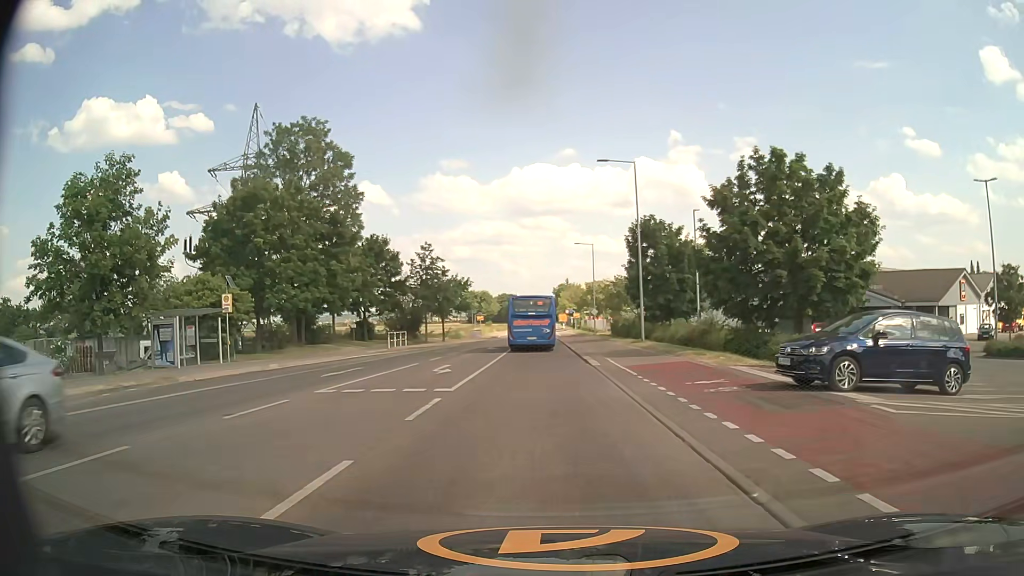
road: secondary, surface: asphalt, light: Day
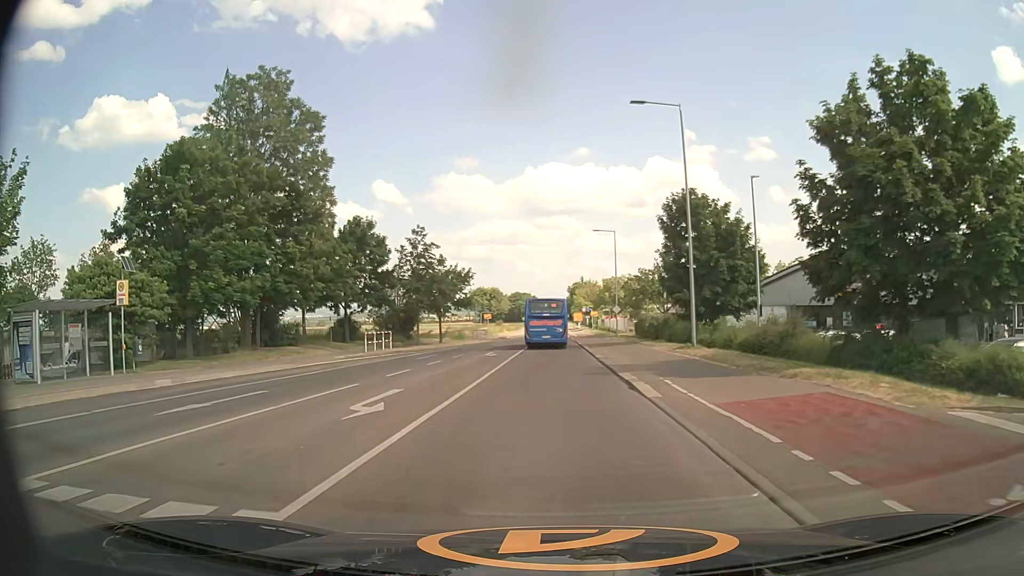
(-0.1, +10.3) m; -1°
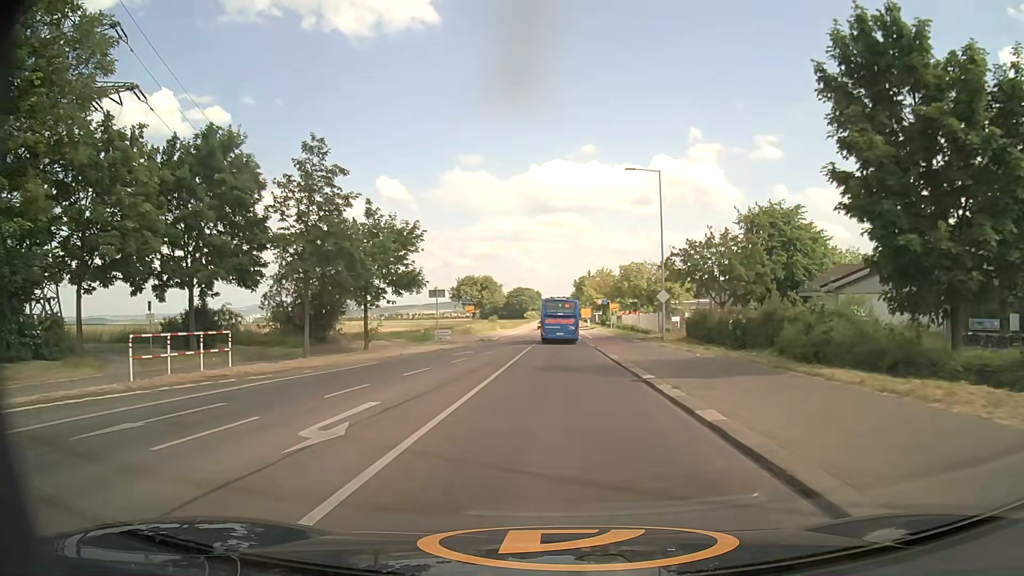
(0.0, +25.5) m; 0°
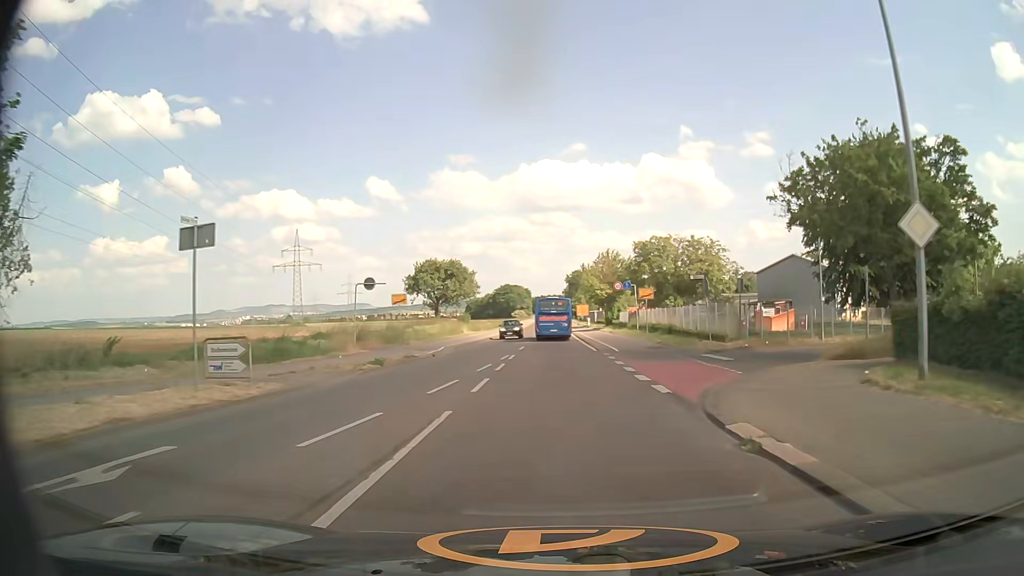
(+0.1, +29.6) m; +1°
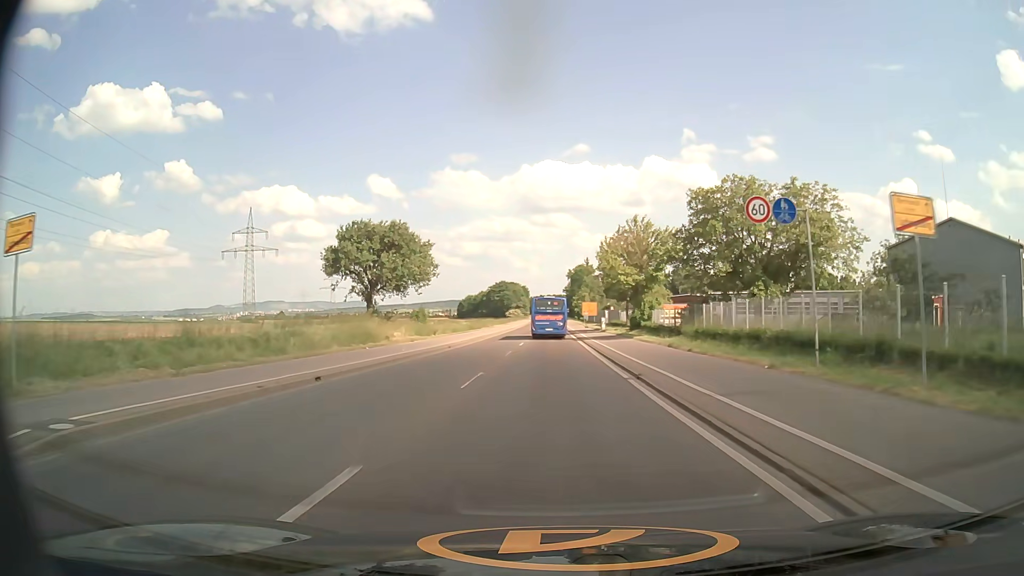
(+0.1, +32.1) m; 0°
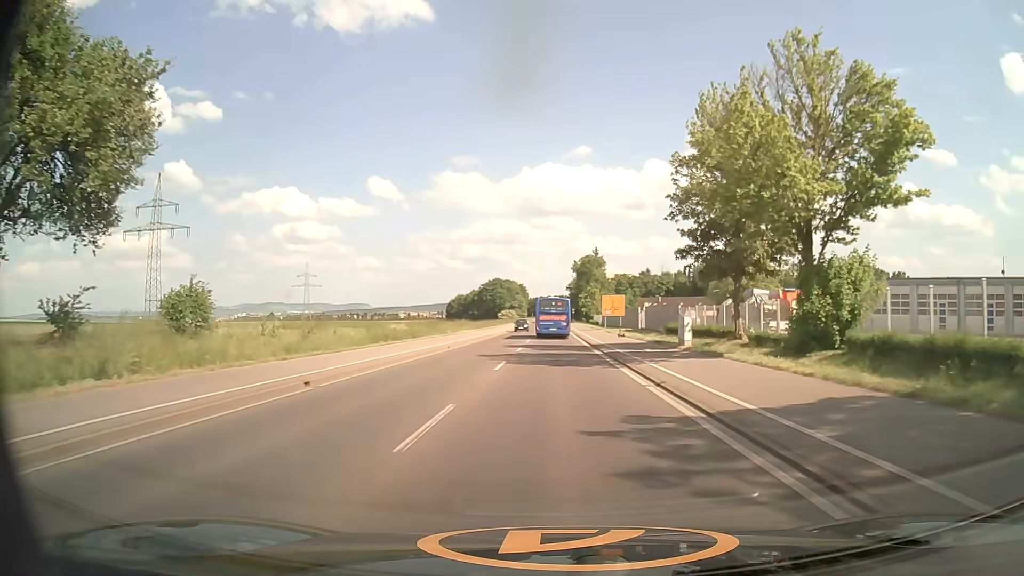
(-0.2, +43.4) m; 0°
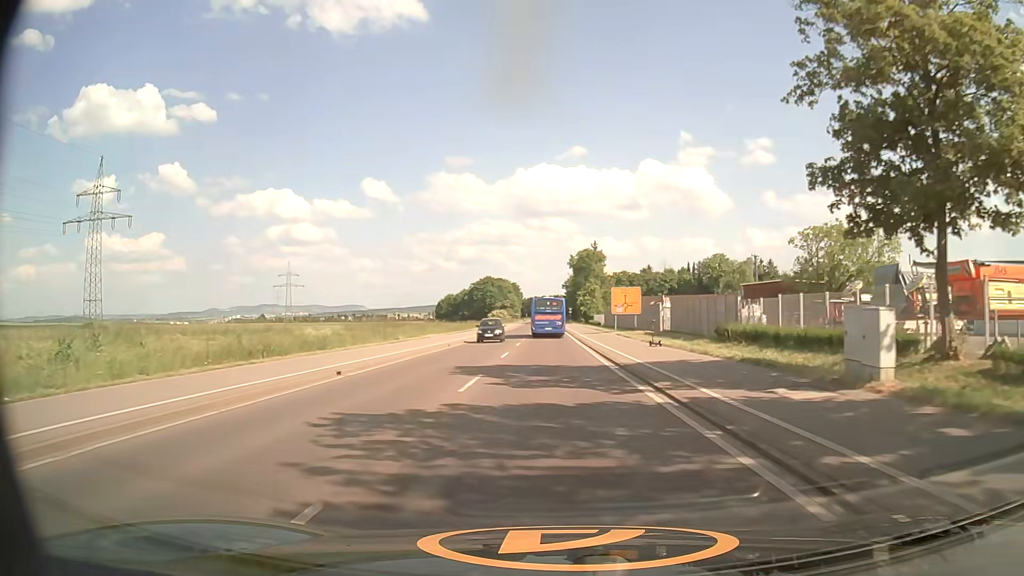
(+0.1, +17.9) m; +1°
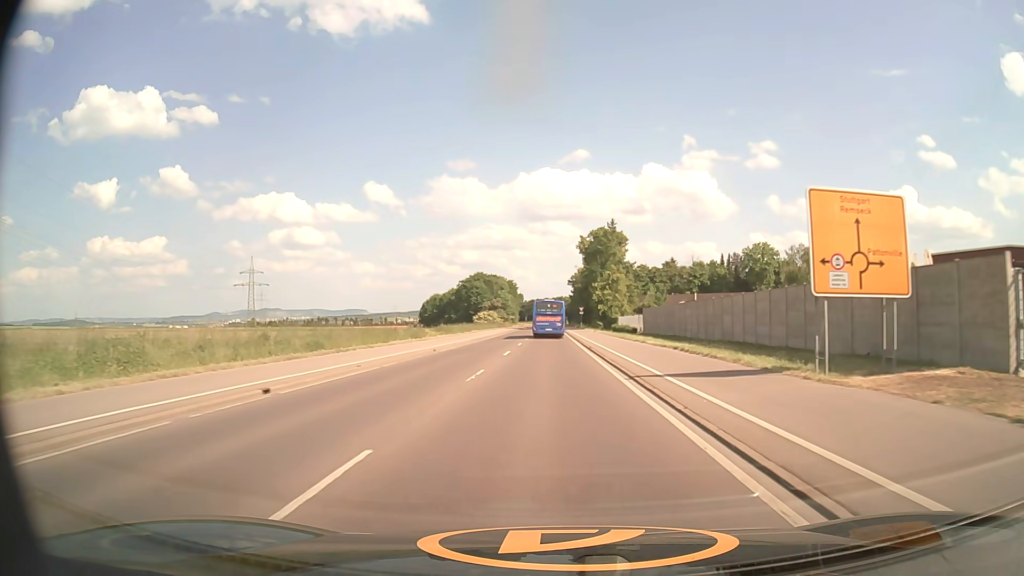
(-0.2, +45.5) m; 0°
(0, +10) (0, +20) (0, +30) (0, +40) (0, +50) (0, +60) (0, +70) (0, +80) (0, +90) (0, +100) m
